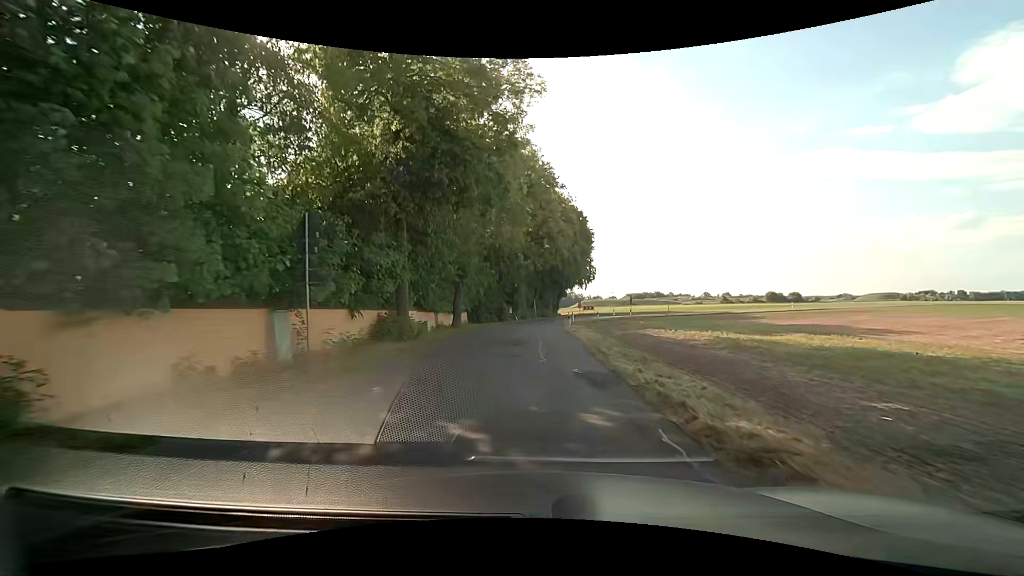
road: unclassified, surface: asphalt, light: Day
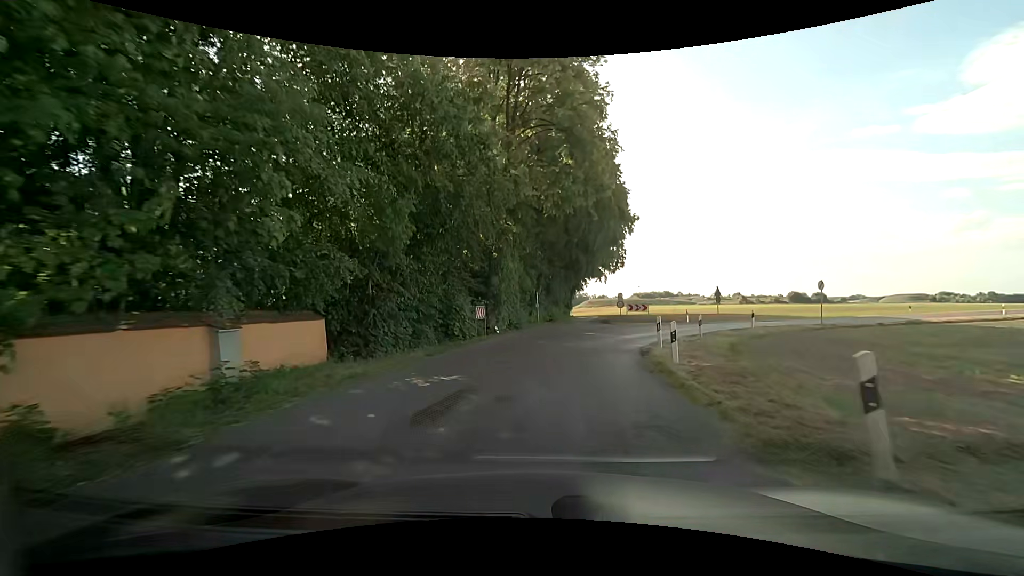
(0.0, +33.4) m; +1°
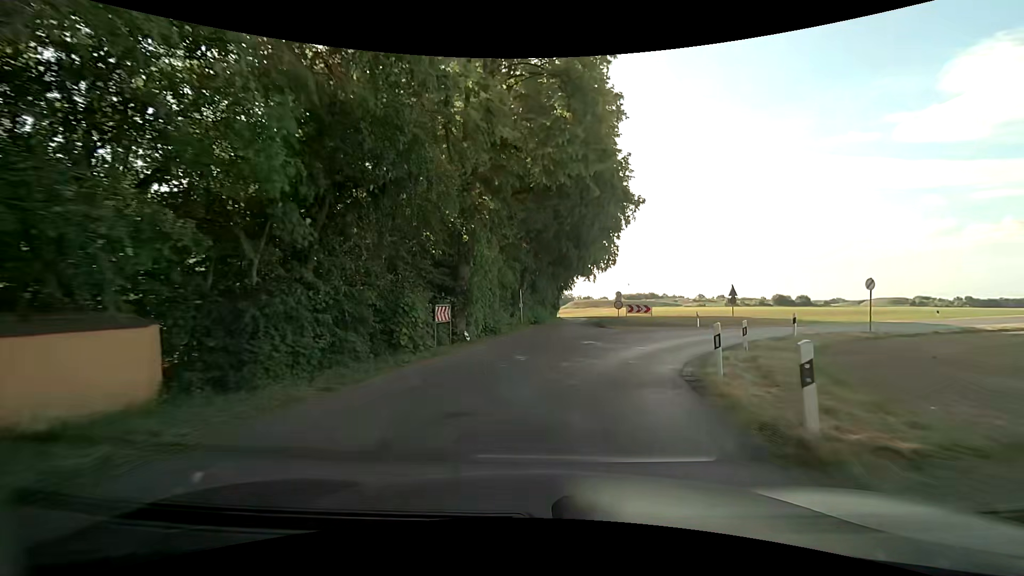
(0.0, +6.2) m; +1°
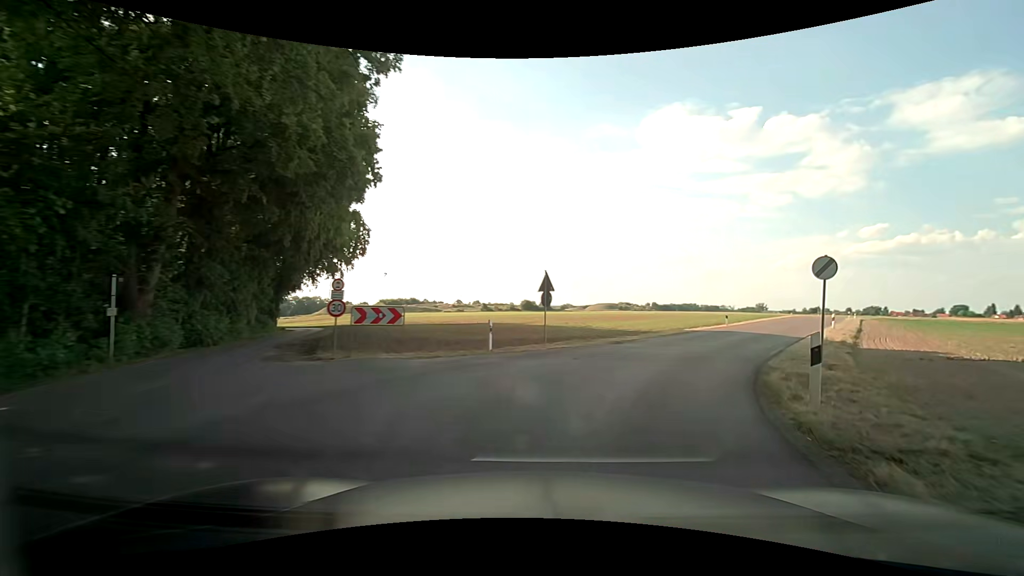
(+3.1, +17.3) m; +26°
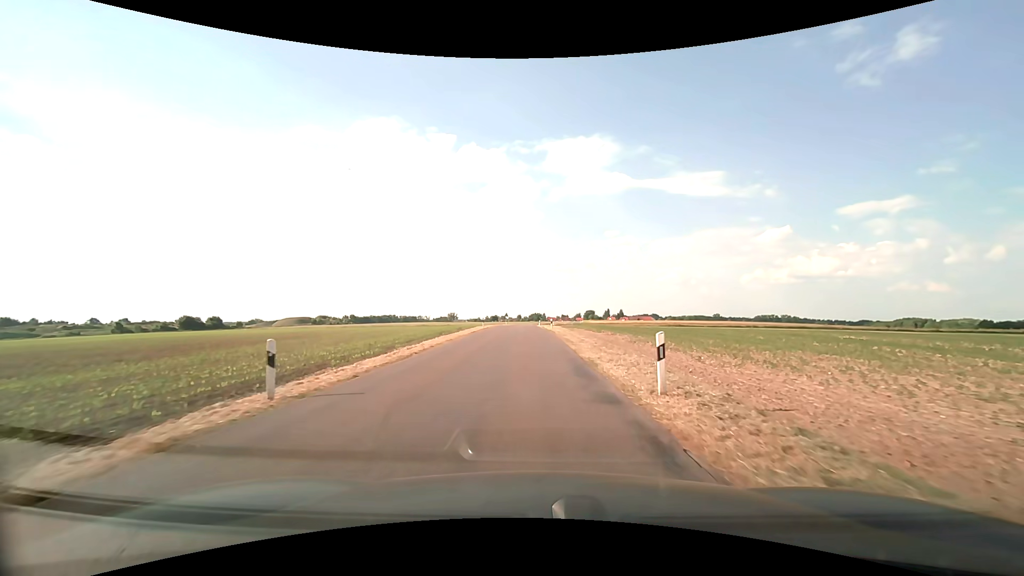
(+12.7, +29.4) m; +34°
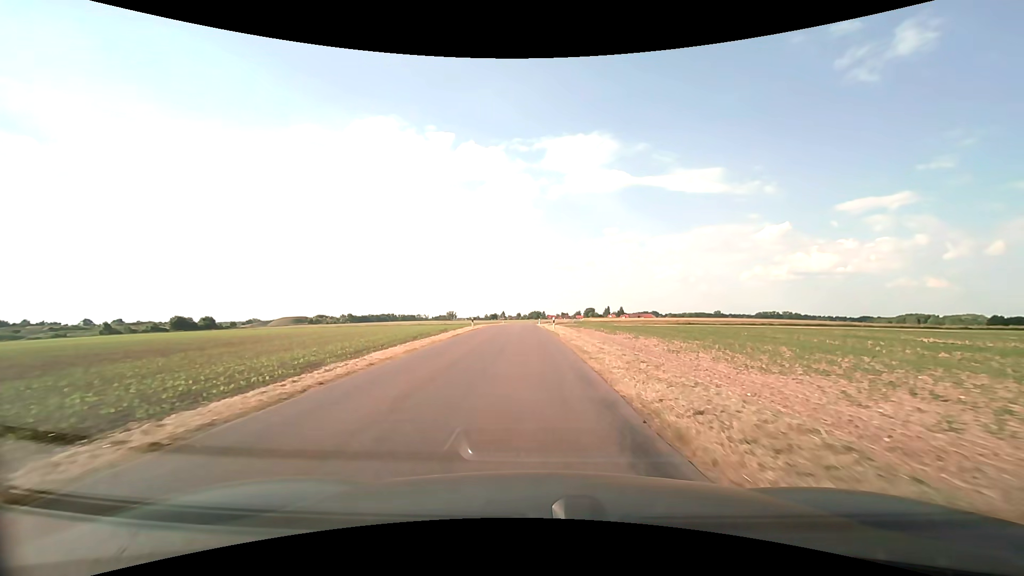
(0.0, +7.7) m; 0°
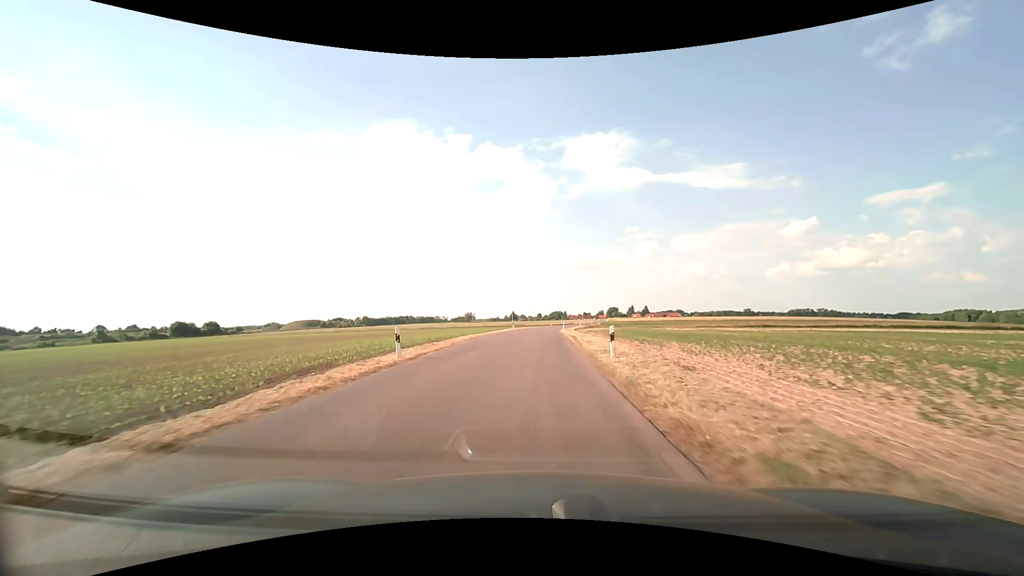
(-0.2, +25.6) m; -2°
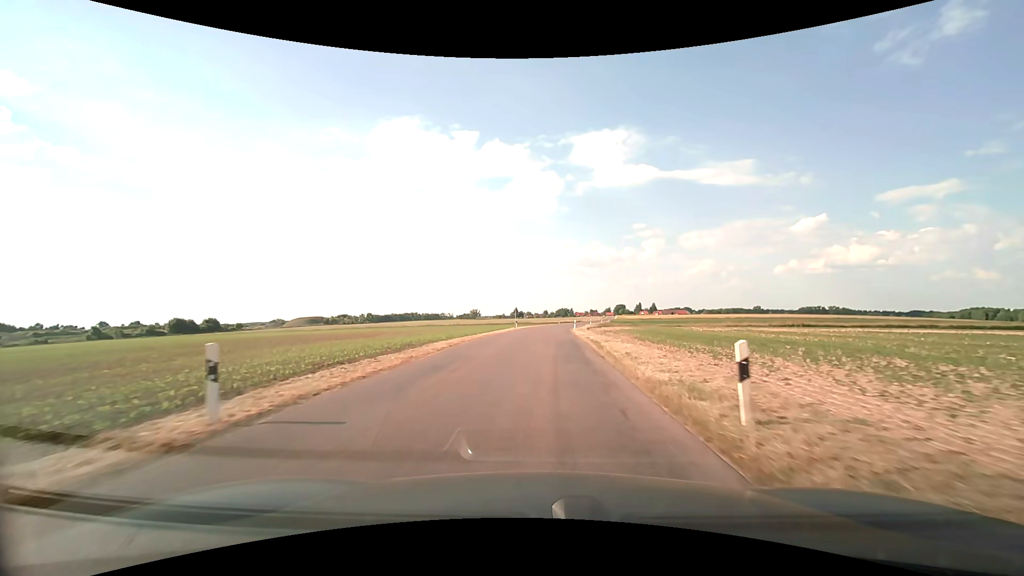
(-0.1, +9.3) m; -1°
(0, +10) (0, +20) (+1, +30) (+1, +40) (+2, +50) (+2, +60) (+3, +70) (+4, +80) (+6, +90) (+7, +100) m
